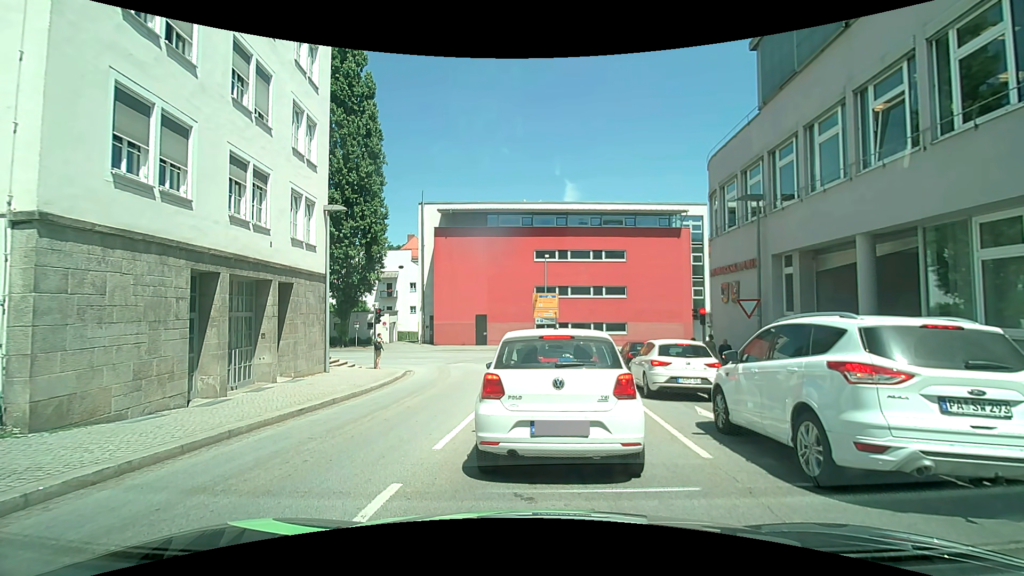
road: tertiary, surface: asphalt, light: Day
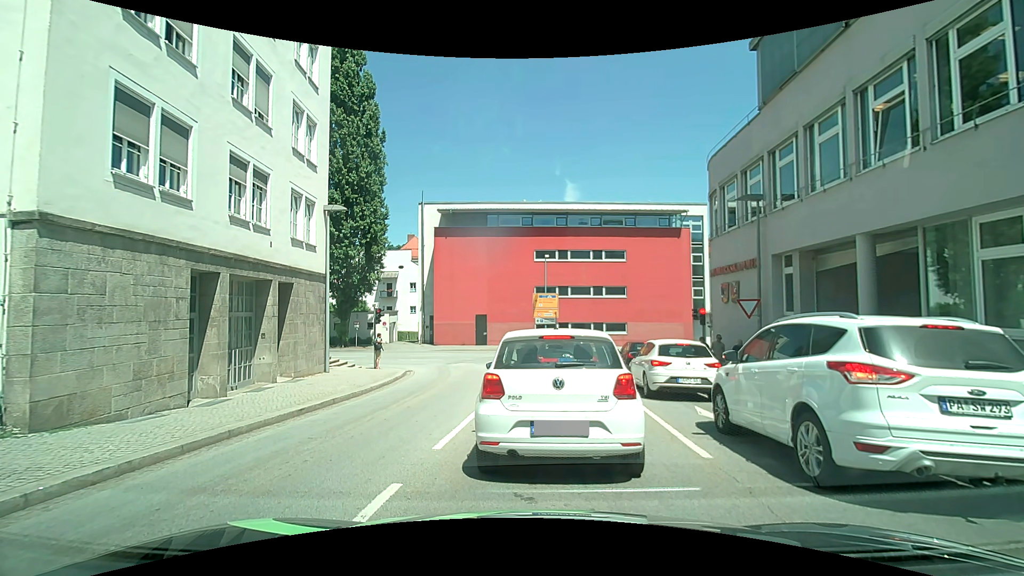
(0.0, 0.0) m; 0°
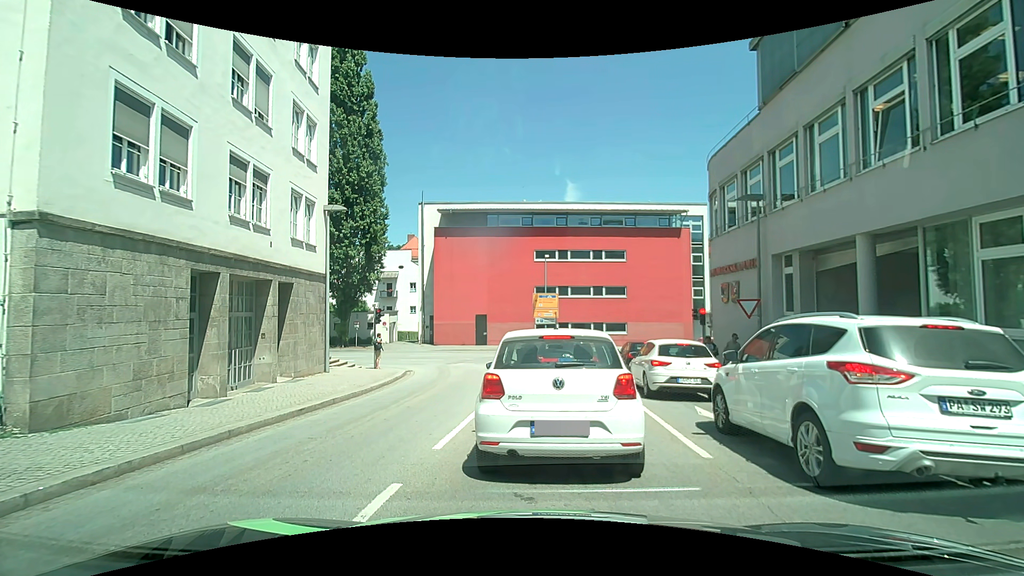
(0.0, 0.0) m; 0°
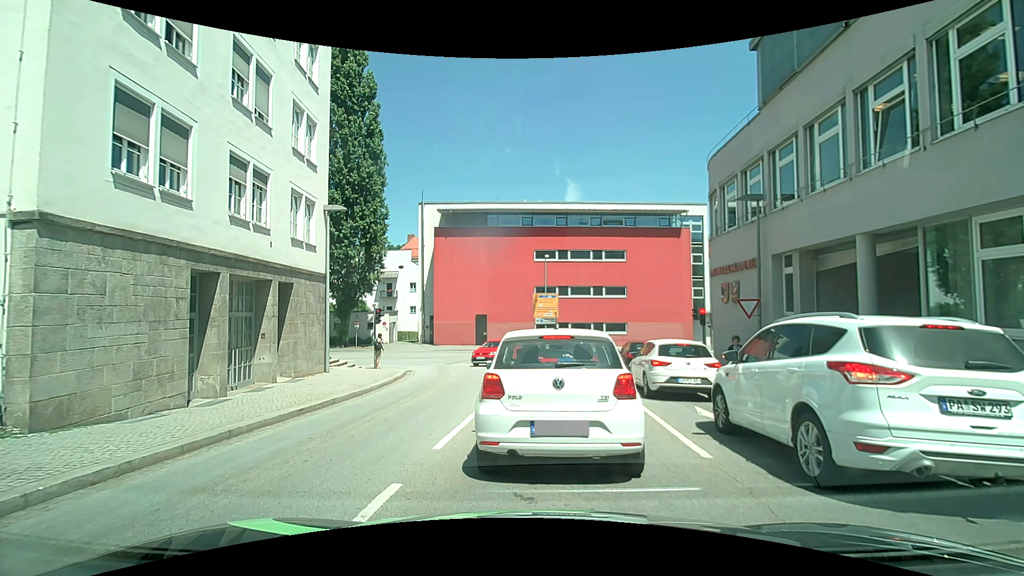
(0.0, 0.0) m; 0°
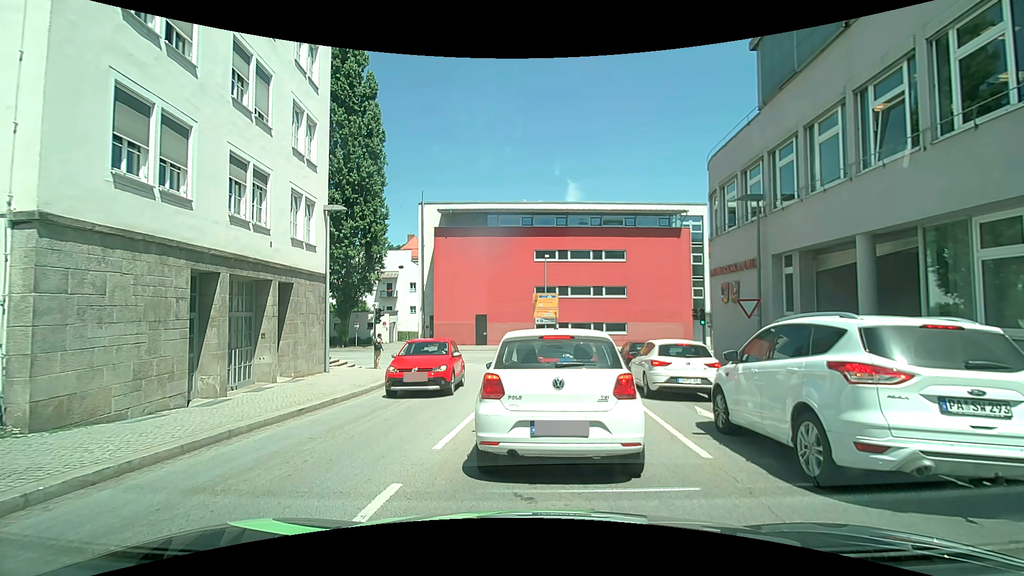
(0.0, 0.0) m; 0°
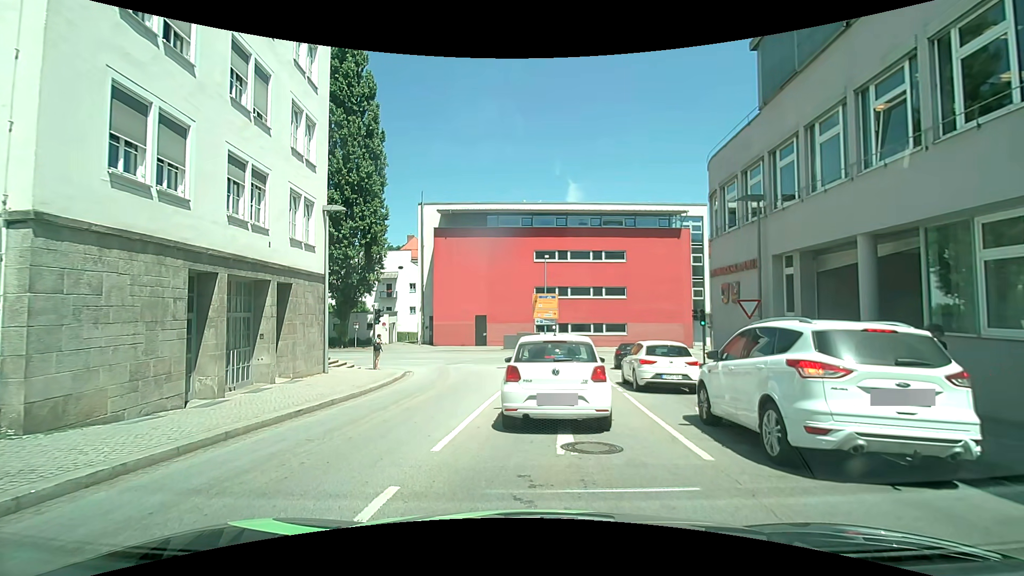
(0.0, 0.0) m; 0°
